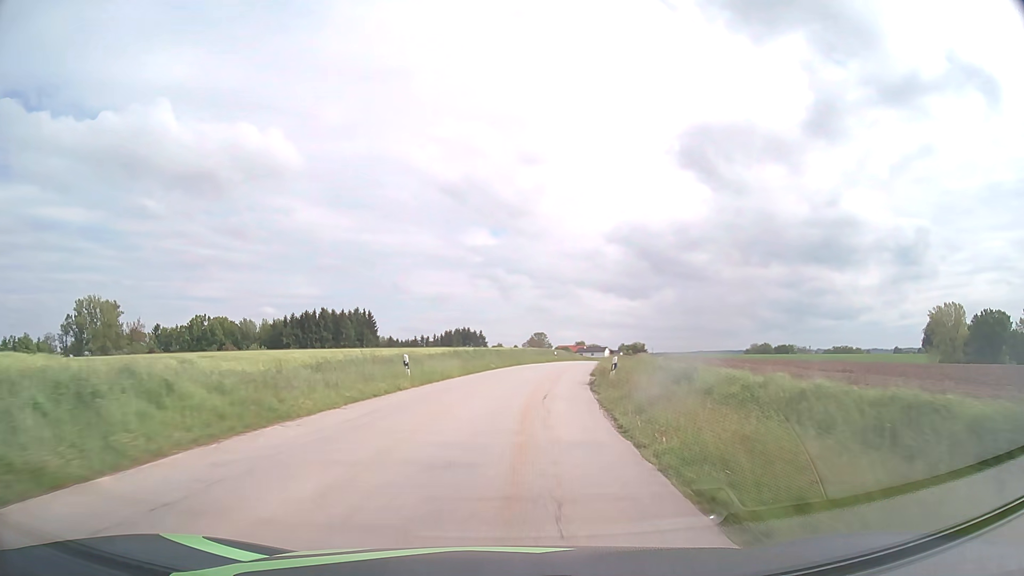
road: tertiary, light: Day
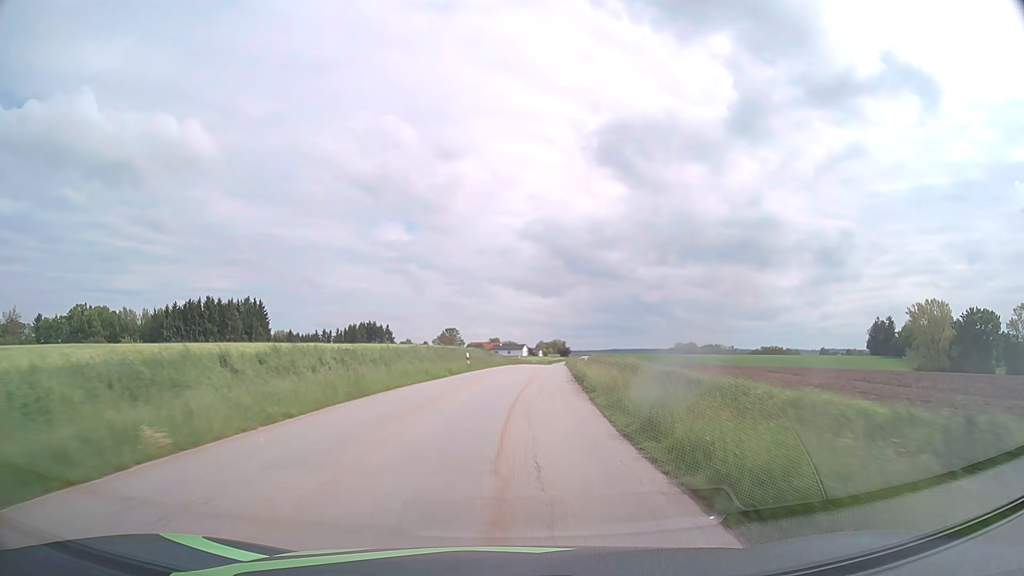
(+2.1, +31.8) m; +7°
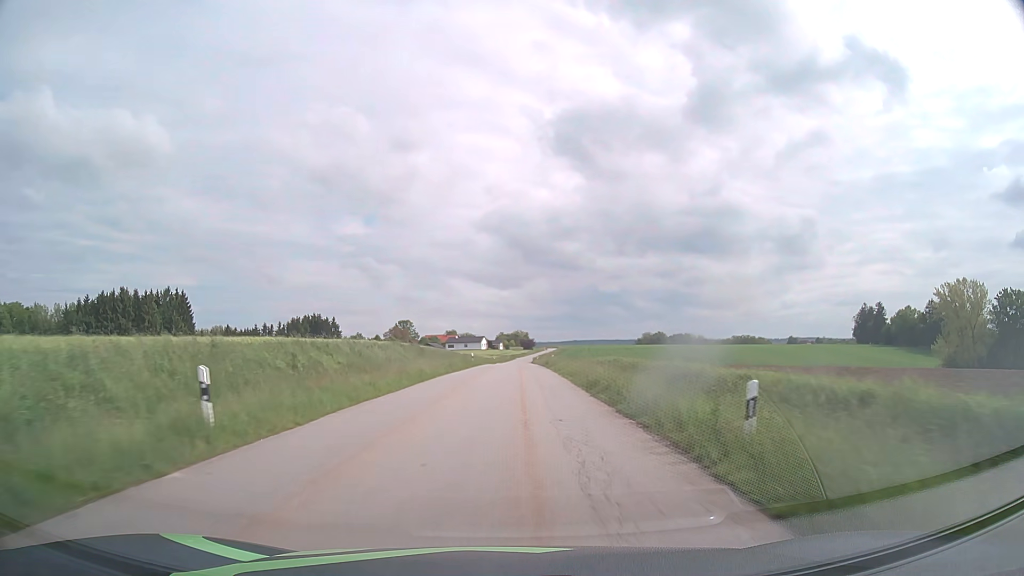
(+1.1, +32.1) m; +3°
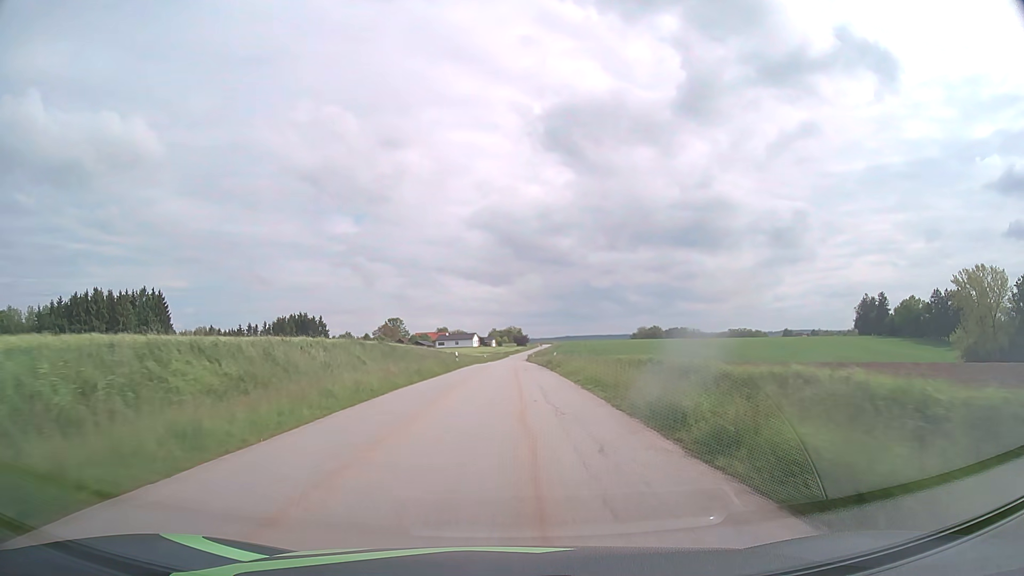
(0.0, +10.8) m; 0°
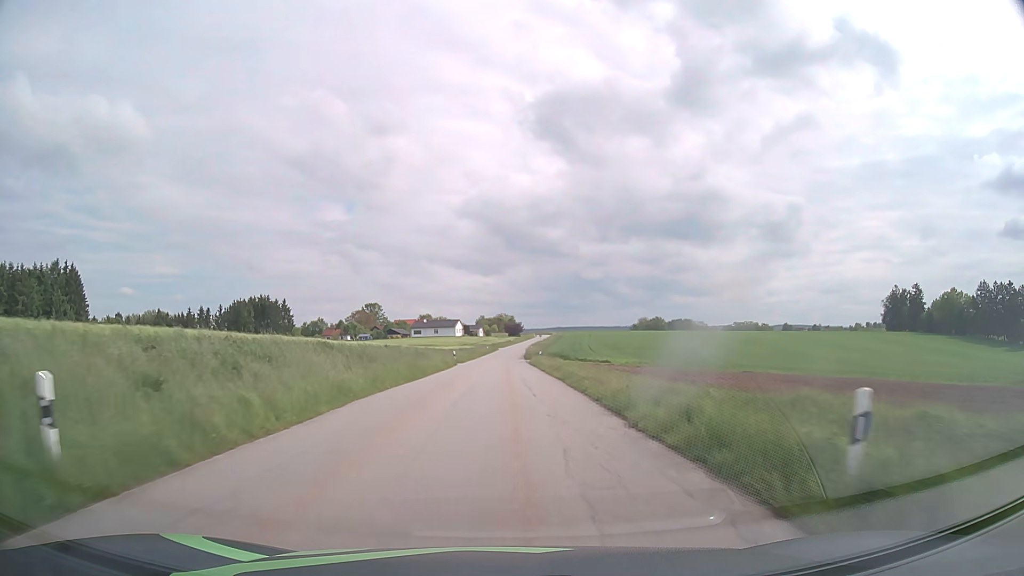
(+0.3, +43.0) m; +1°
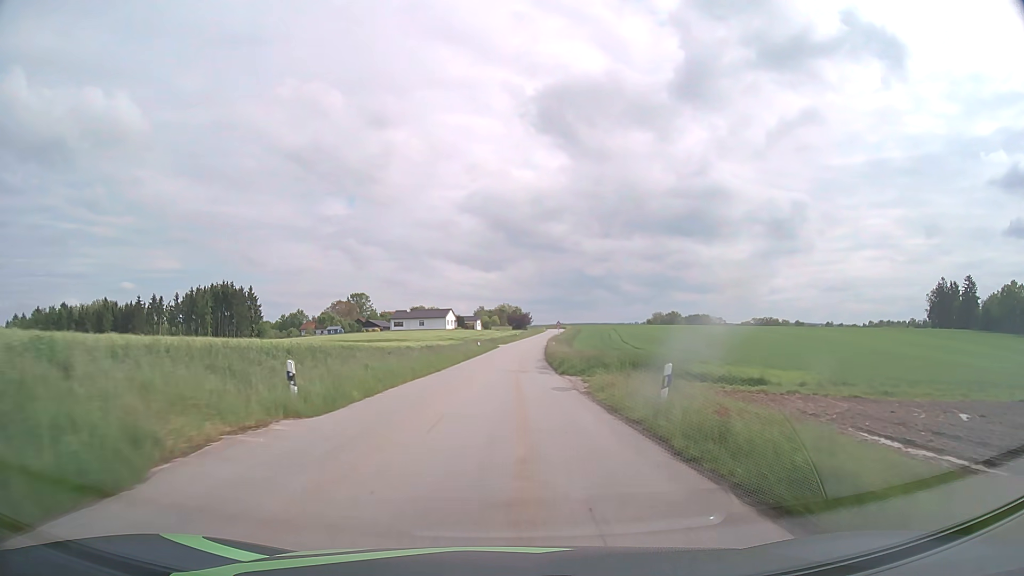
(-0.3, +43.0) m; 0°
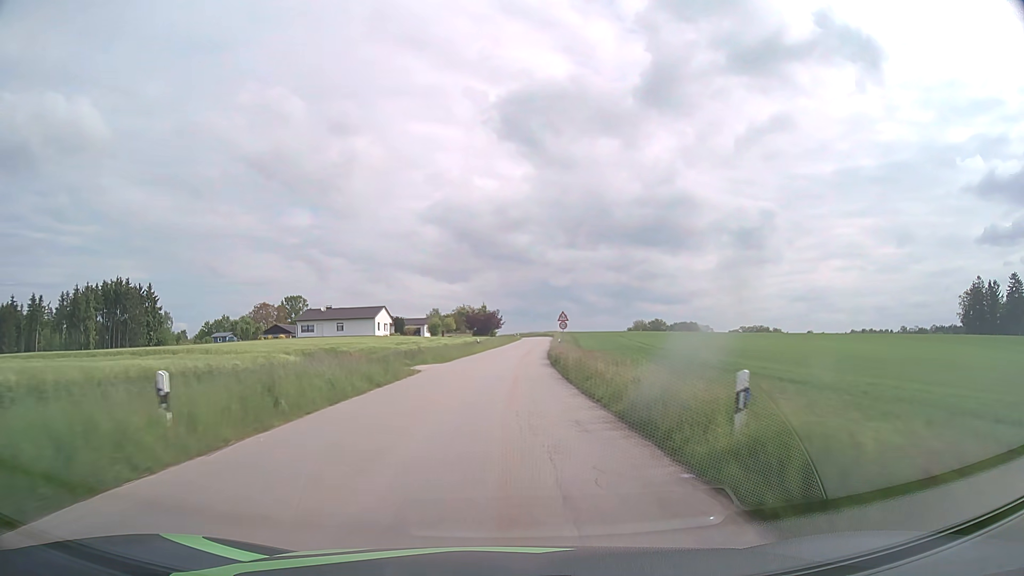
(+1.2, +54.0) m; +3°
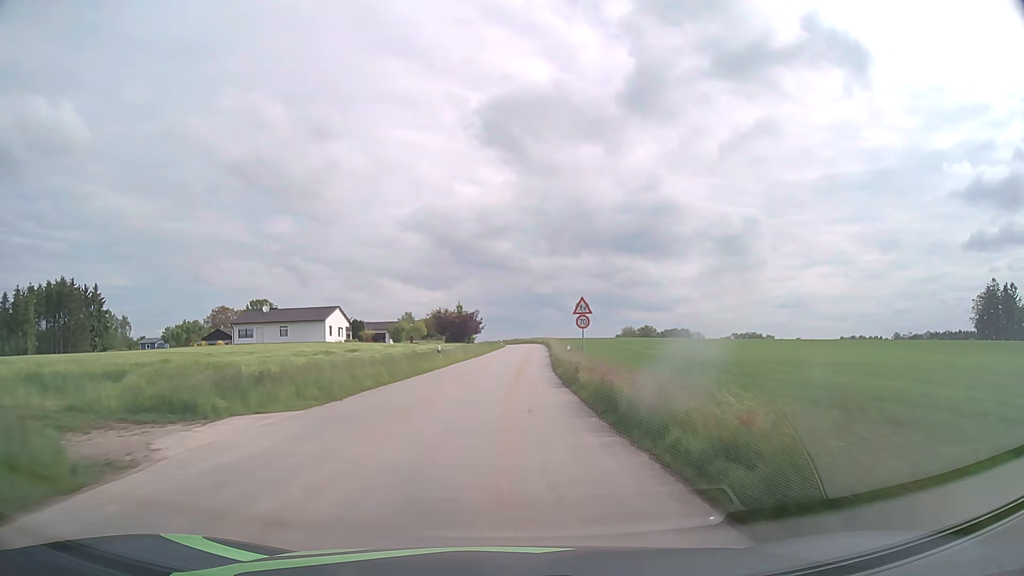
(+0.3, +21.6) m; +2°
(0, +10) (0, +20) (+1, +30) (+1, +40) (+2, +50) (+2, +60) (+3, +70) (+3, +80) (+3, +90) (+4, +100) m
